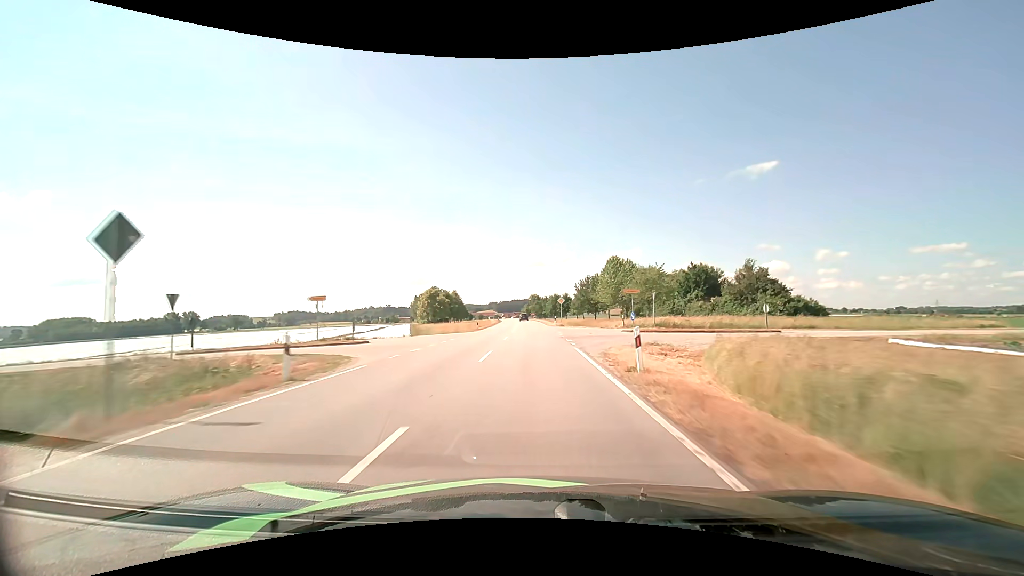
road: tertiary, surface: asphalt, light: Day
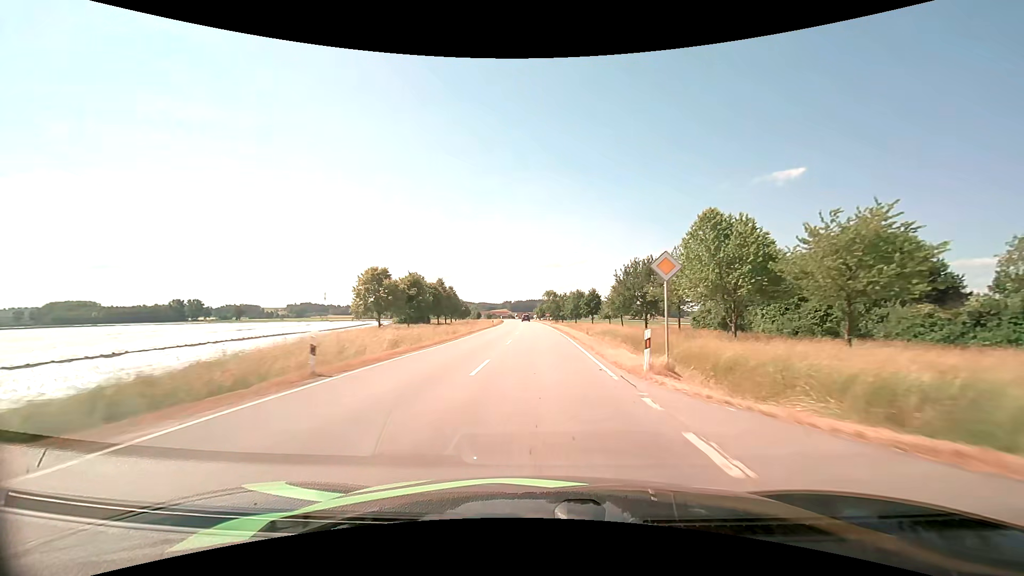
(-0.4, +39.6) m; -2°
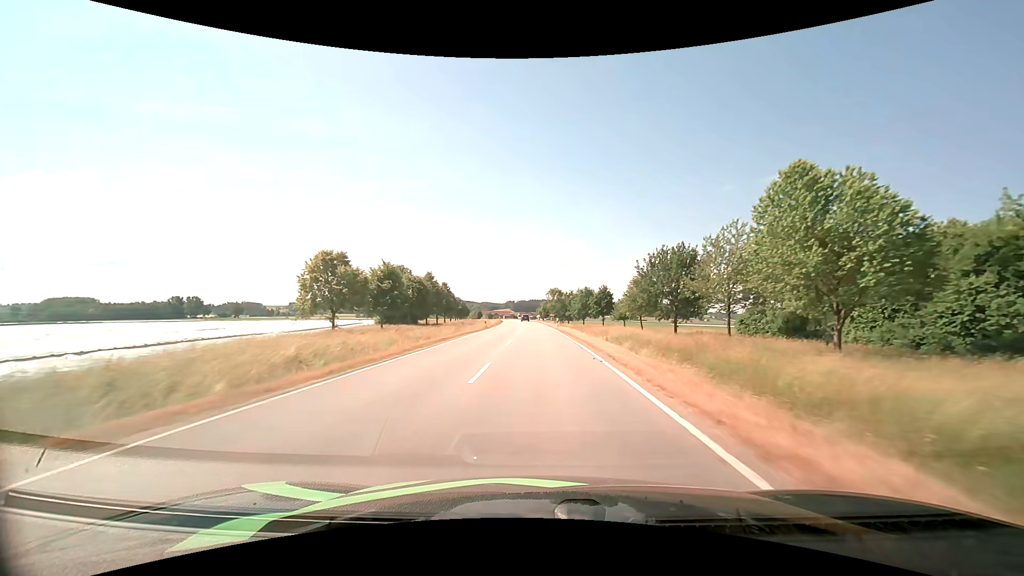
(-0.1, +13.4) m; 0°
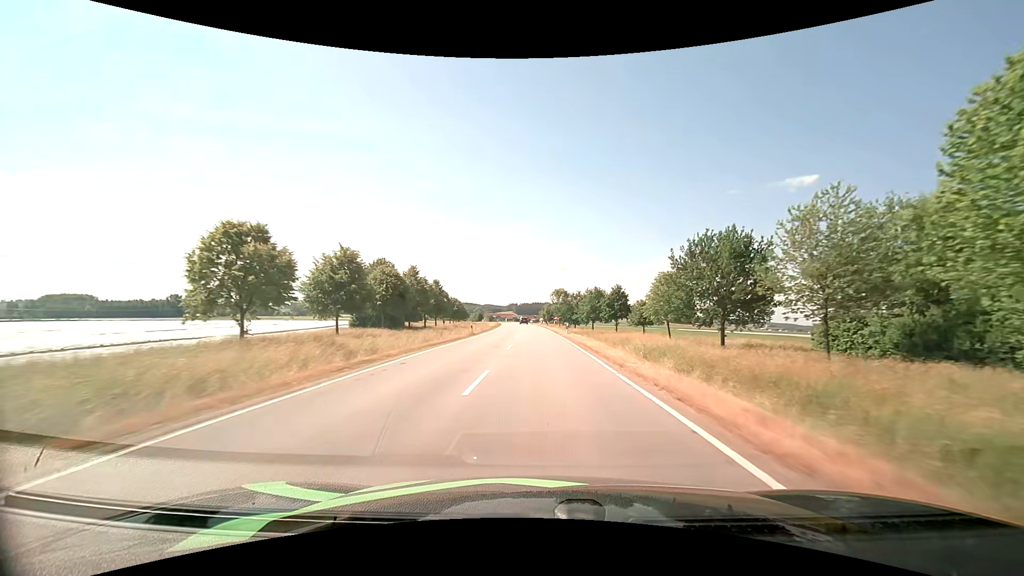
(-0.1, +13.6) m; 0°
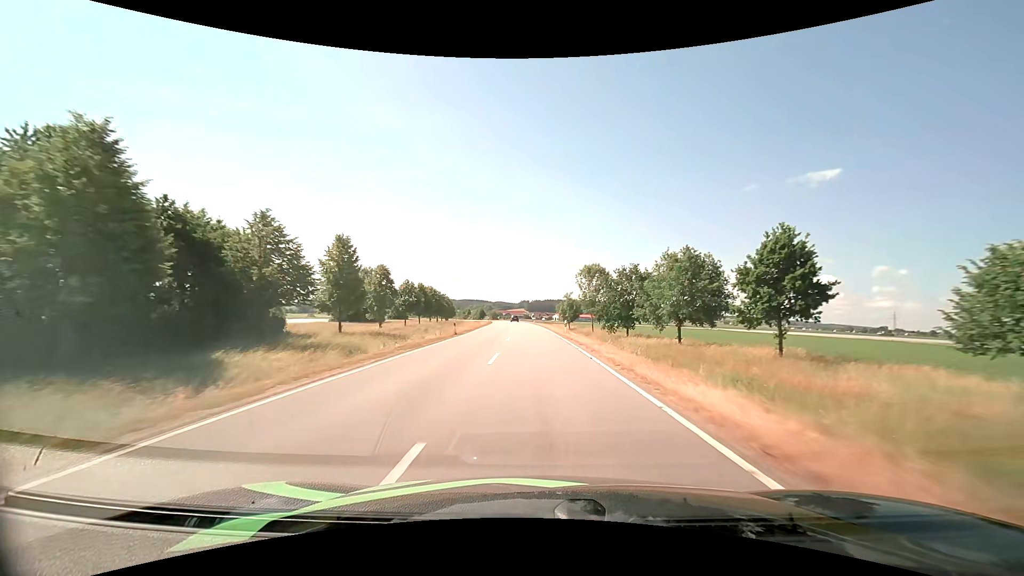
(-0.6, +56.2) m; -1°
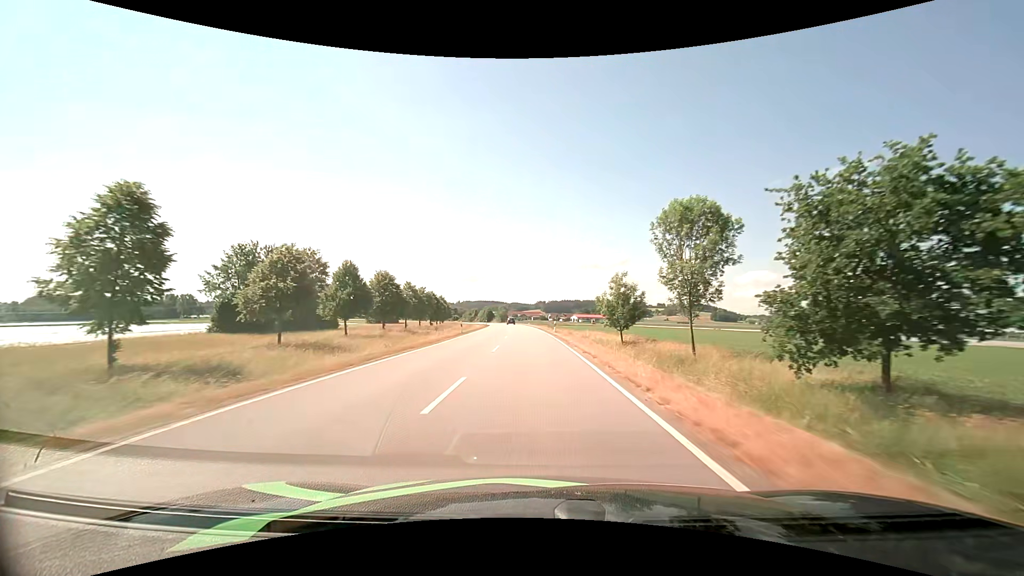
(-0.6, +43.1) m; -2°
(0, +10) (0, +20) (0, +30) (-1, +40) (-1, +50) (-2, +60) (-2, +70) (-3, +80) (-4, +90) (-5, +100) m
